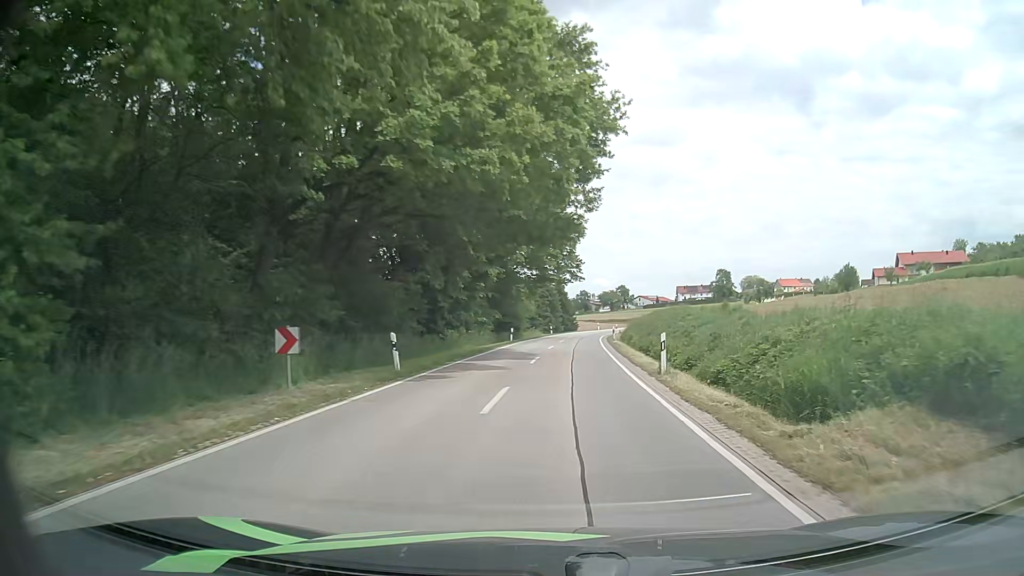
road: secondary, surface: asphalt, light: Day
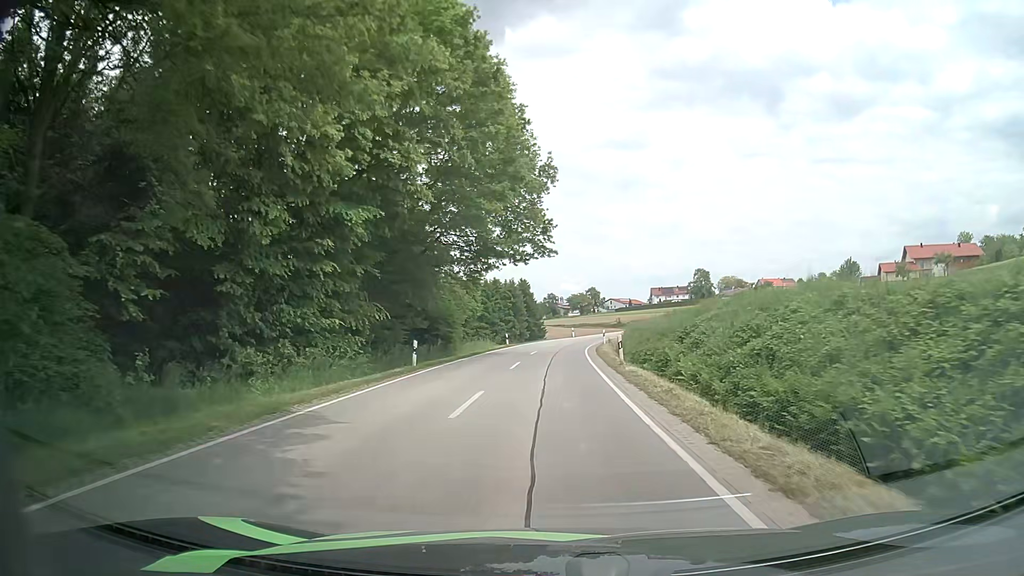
(+1.1, +23.9) m; +4°
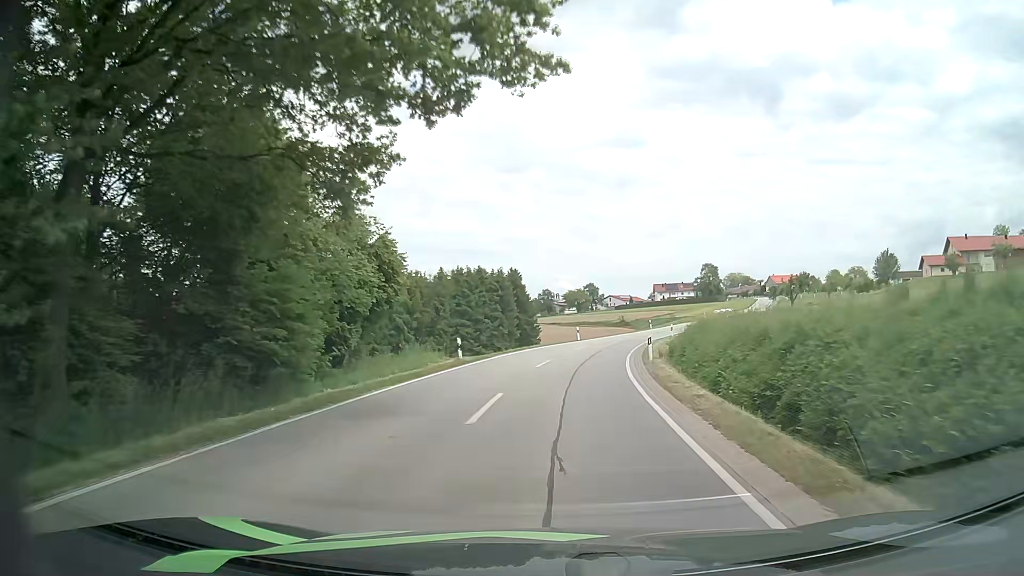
(-0.1, +24.2) m; +1°
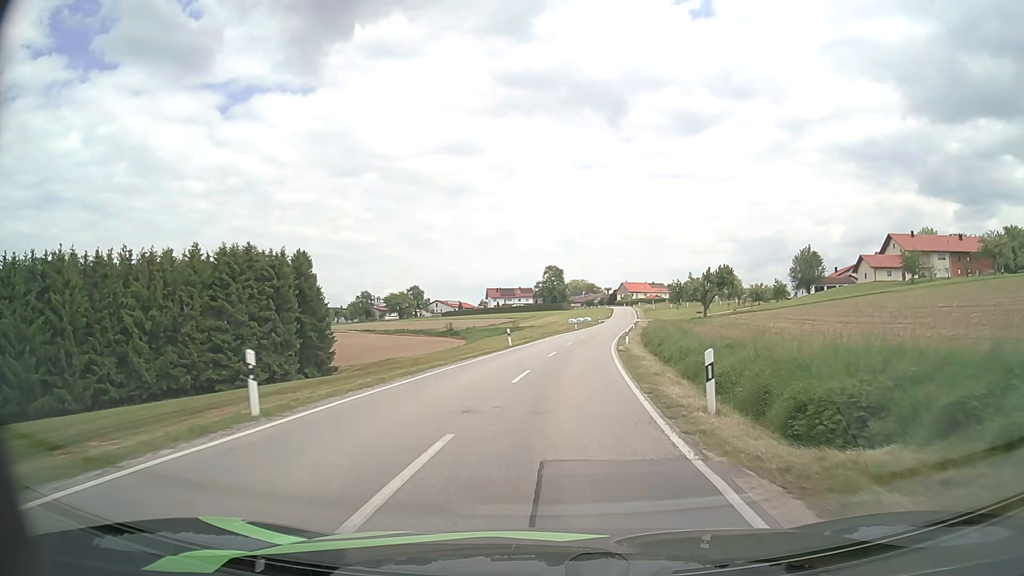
(+2.9, +40.7) m; +13°
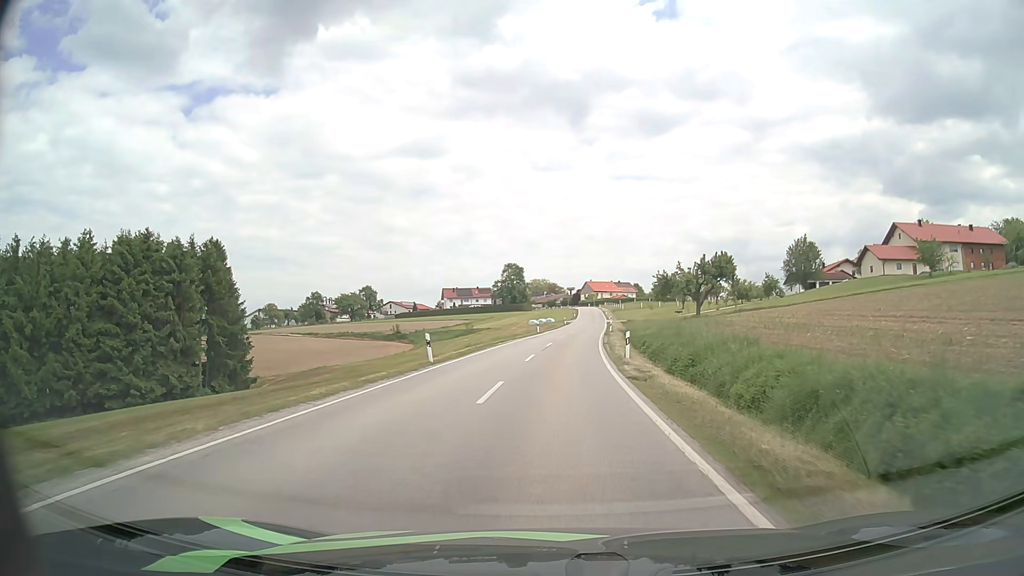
(+0.5, +16.3) m; +3°
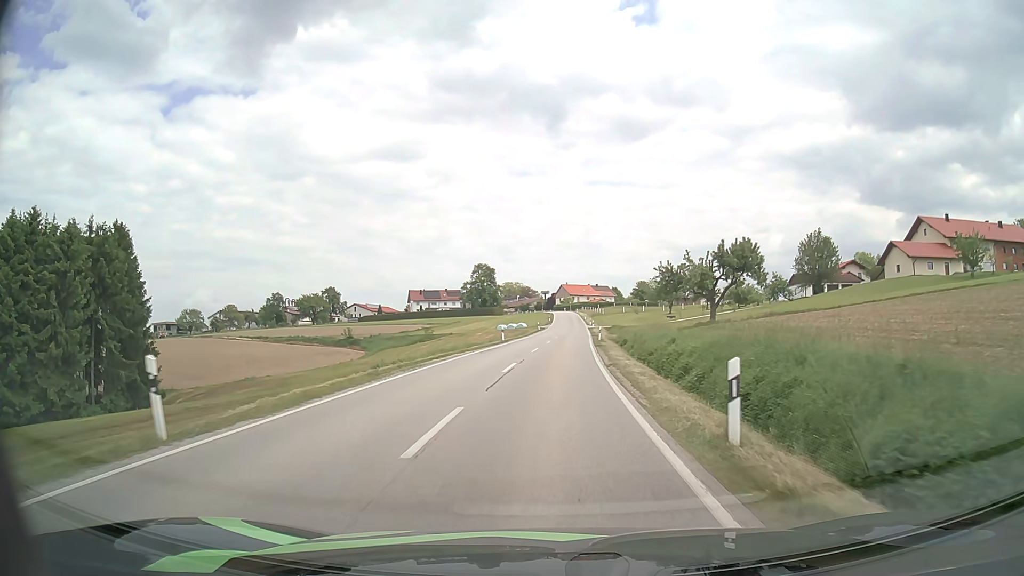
(+0.4, +16.2) m; +2°
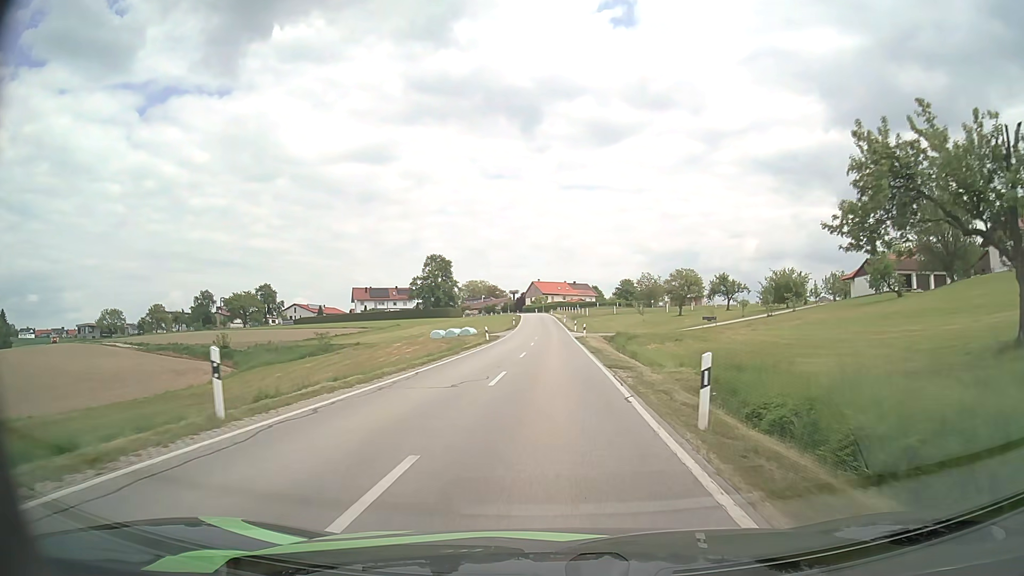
(+1.3, +39.4) m; +3°
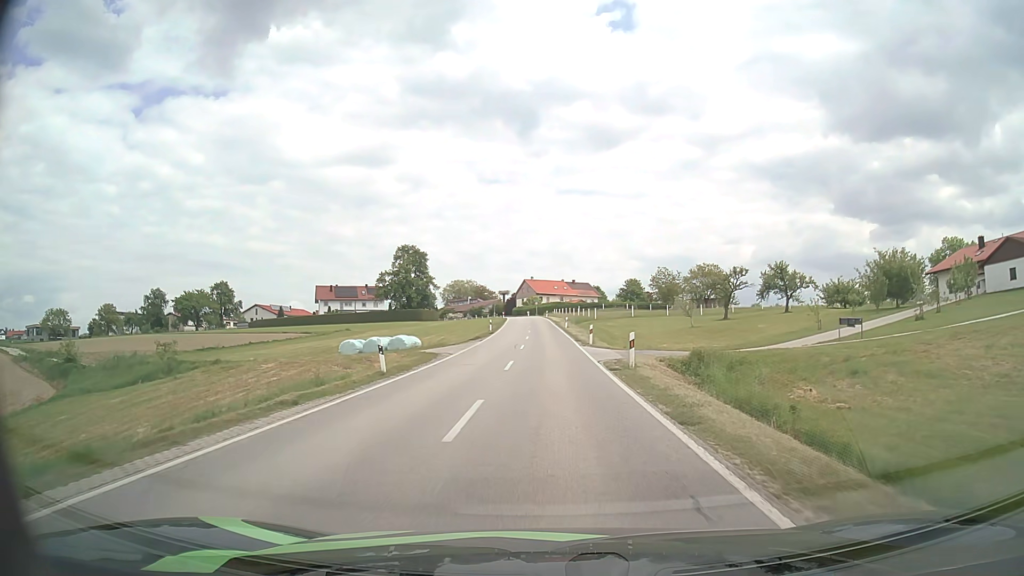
(+0.1, +30.4) m; 0°
